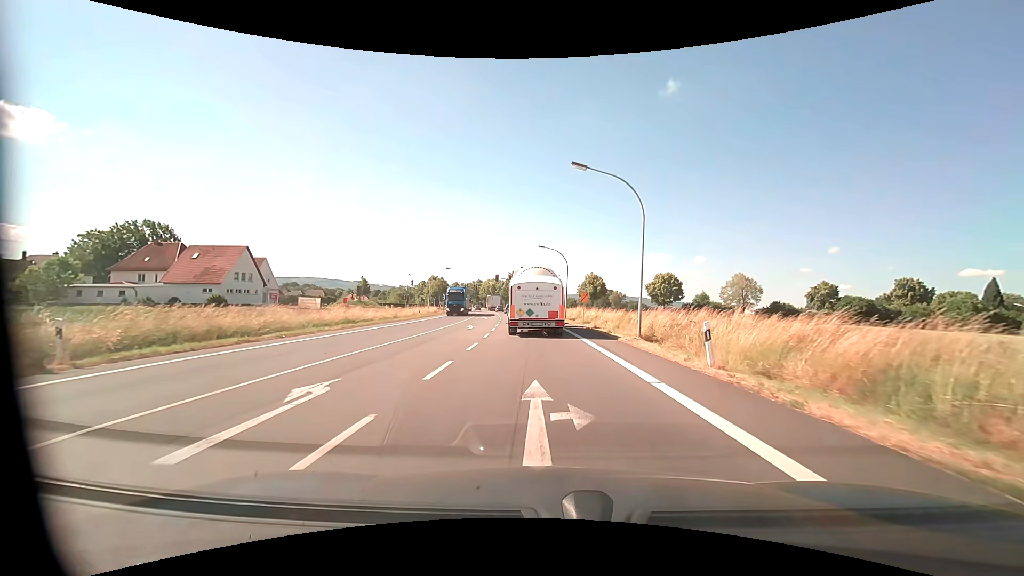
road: primary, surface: asphalt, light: Day
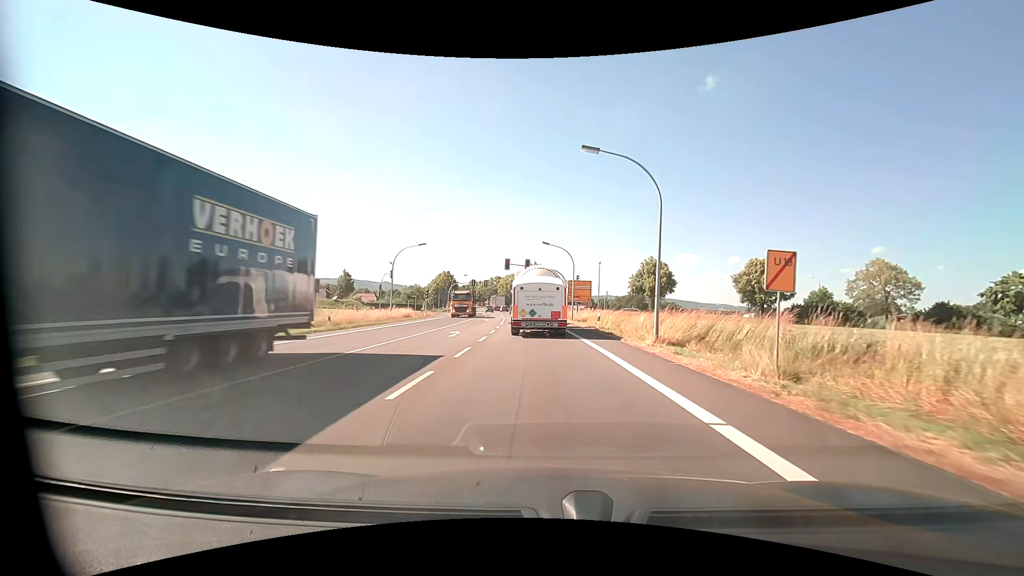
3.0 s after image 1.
(-0.9, +32.4) m; -3°
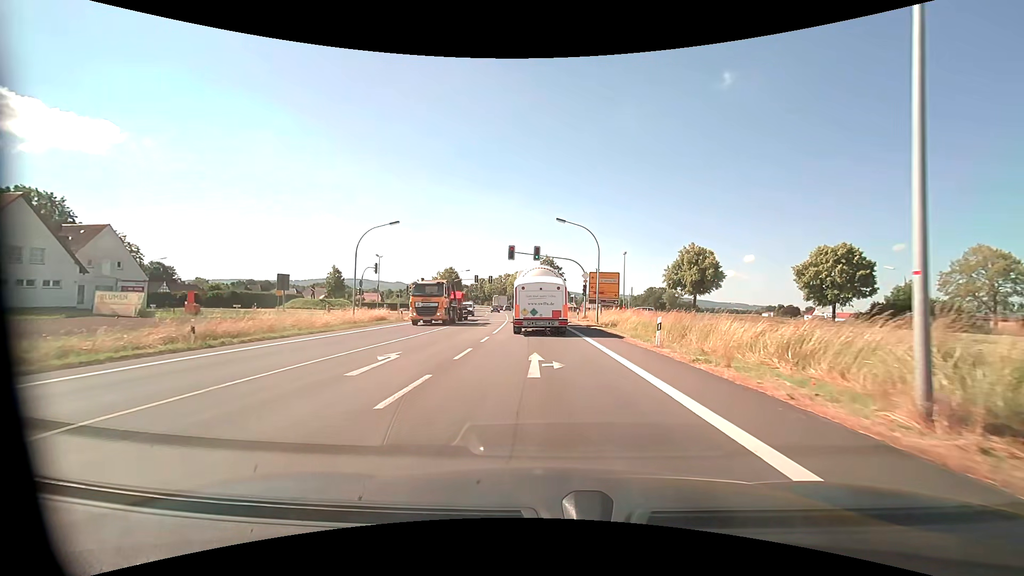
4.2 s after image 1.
(-0.1, +12.8) m; -1°
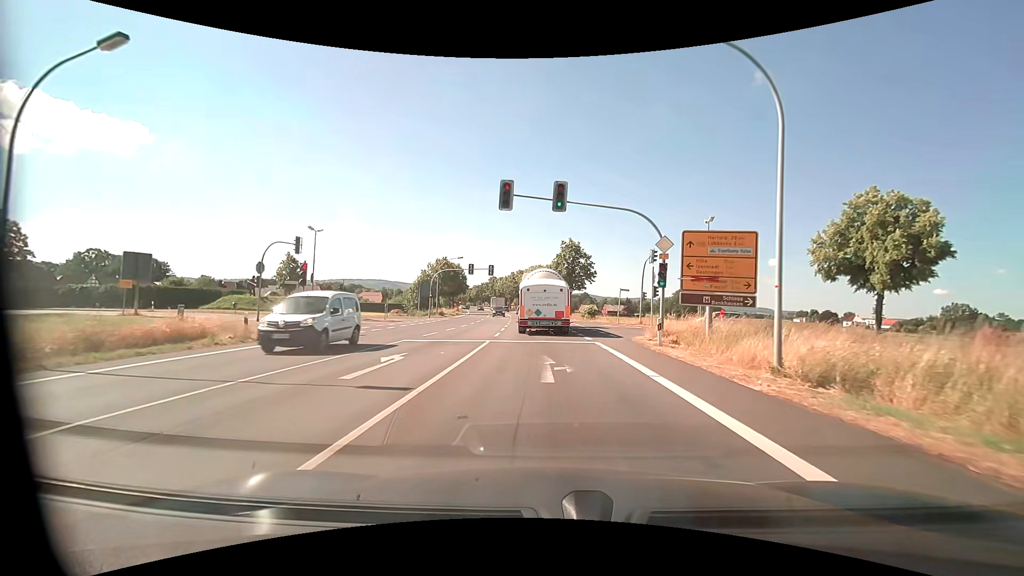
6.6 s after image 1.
(-0.5, +25.8) m; -2°
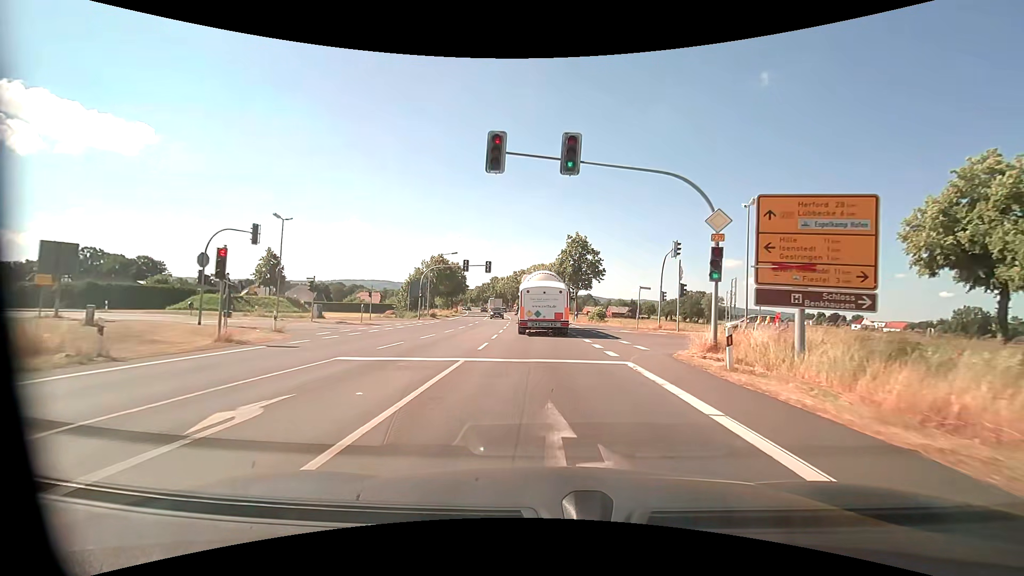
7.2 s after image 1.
(0.0, +6.6) m; 0°
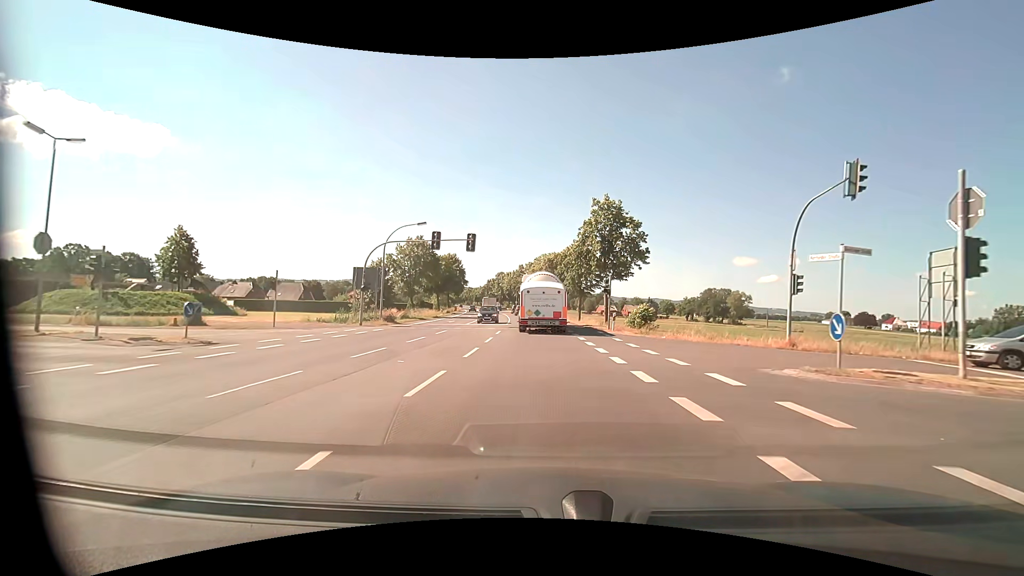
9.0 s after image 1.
(-0.3, +20.5) m; -1°
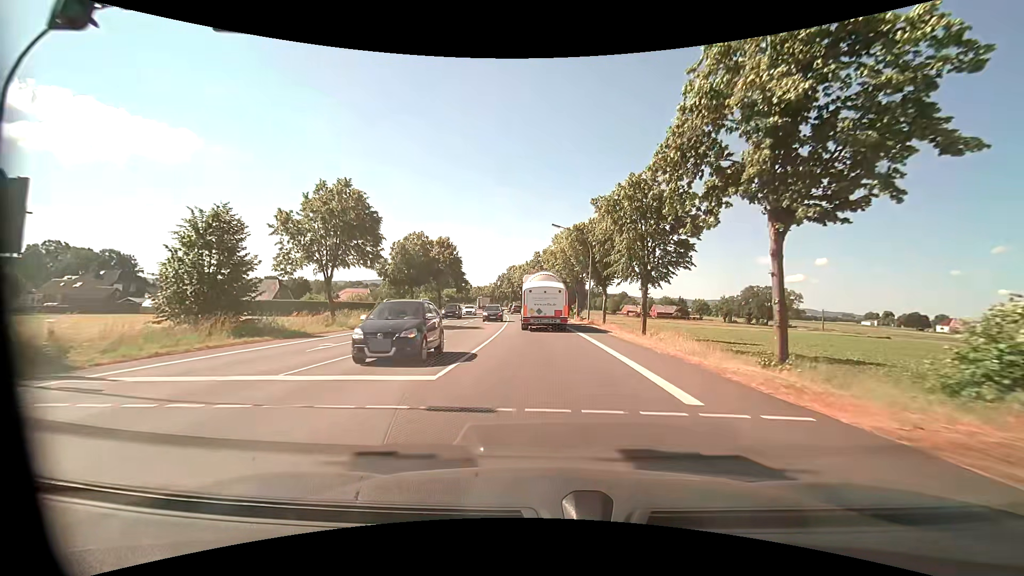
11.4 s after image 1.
(-0.5, +29.1) m; -2°
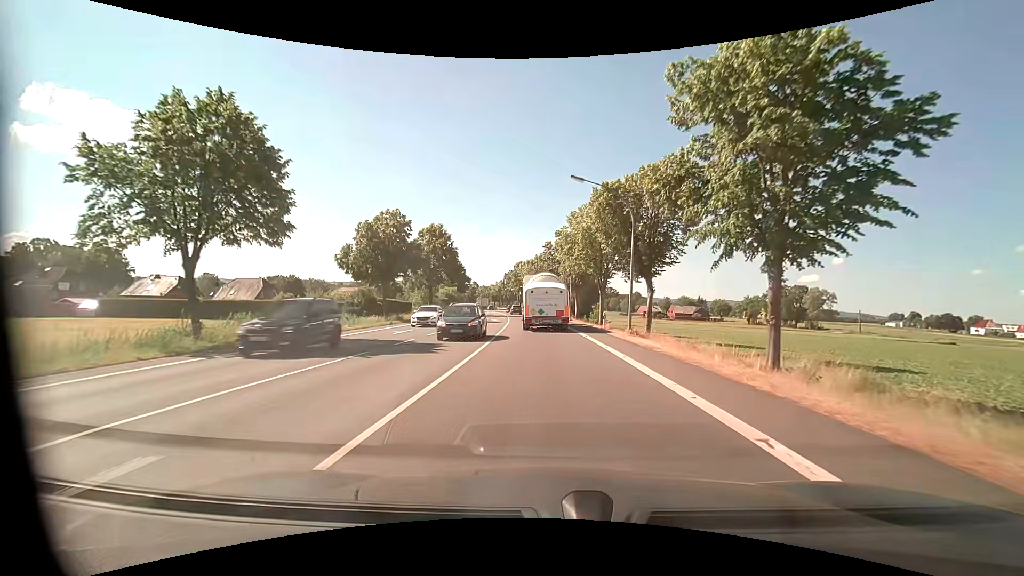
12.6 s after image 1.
(-0.2, +15.0) m; -2°
(0, +10) (0, +20) (0, +30) (-1, +40) (-1, +50) (-2, +60) (-3, +70) (-4, +80) (-5, +90) (-6, +100) m
